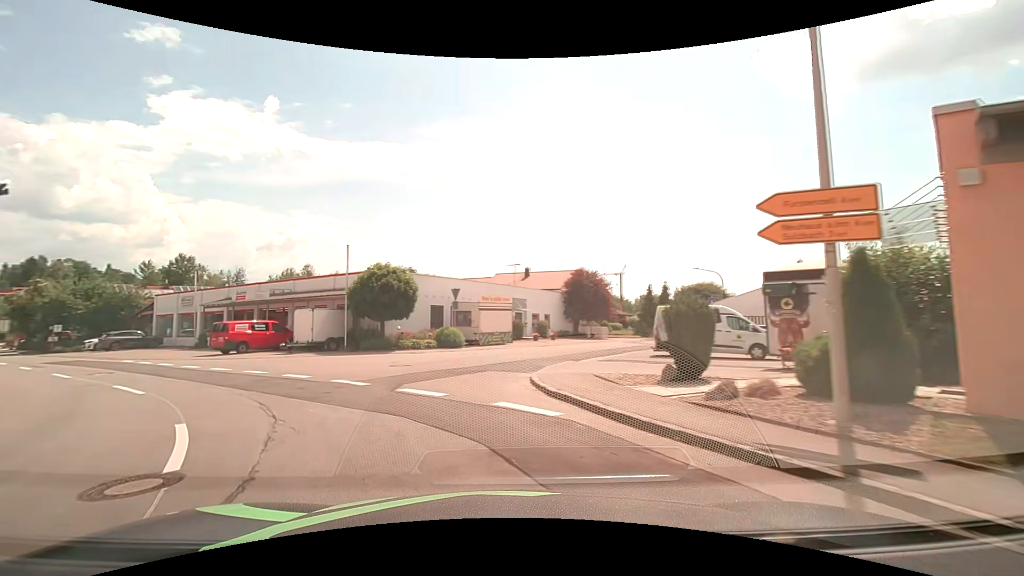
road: tertiary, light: Day
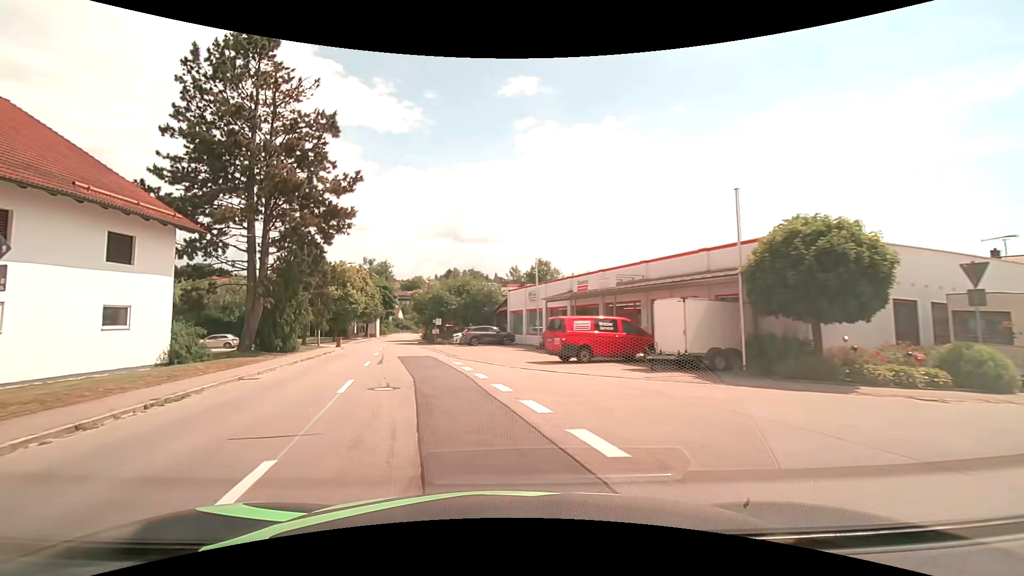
(-4.2, +11.7) m; -38°
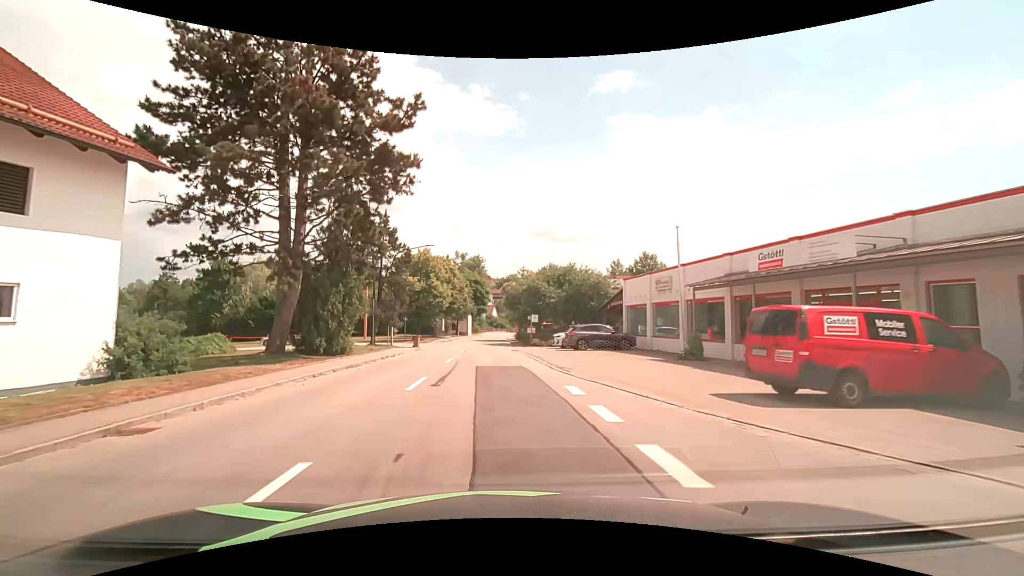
(-1.1, +9.9) m; -11°
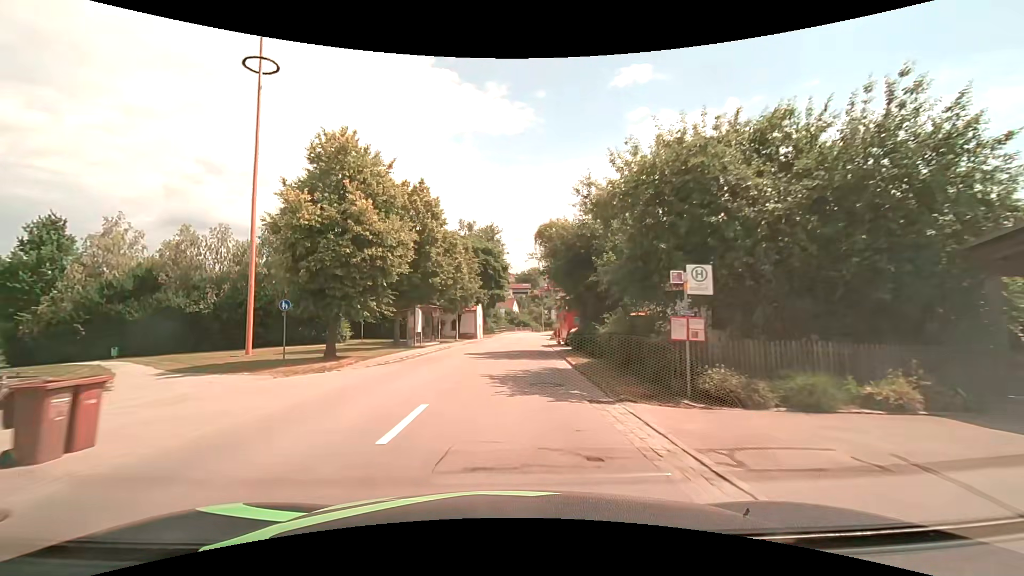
(-1.2, +32.6) m; -3°
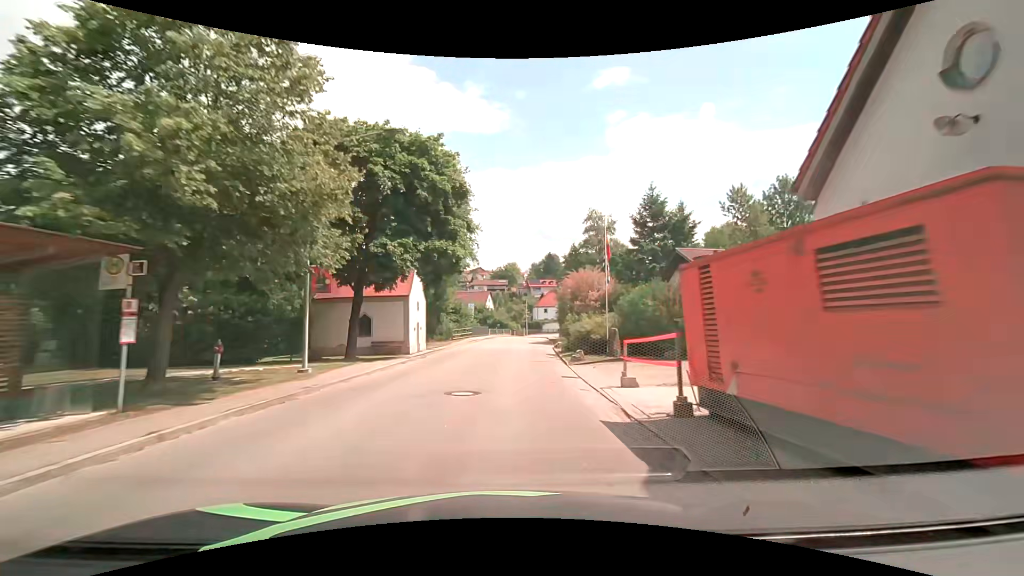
(+0.7, +29.9) m; +4°
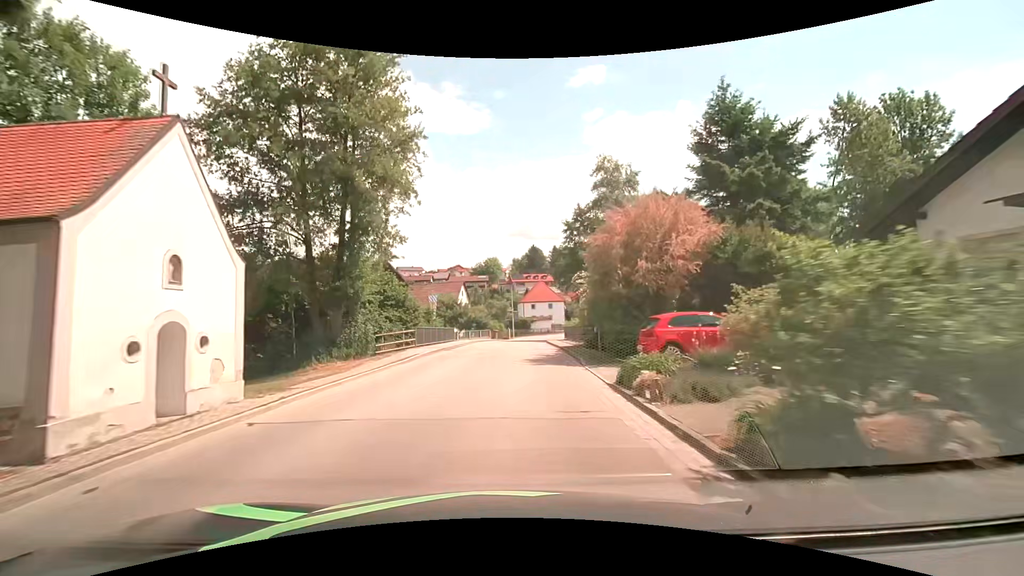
(-0.1, +22.6) m; +1°
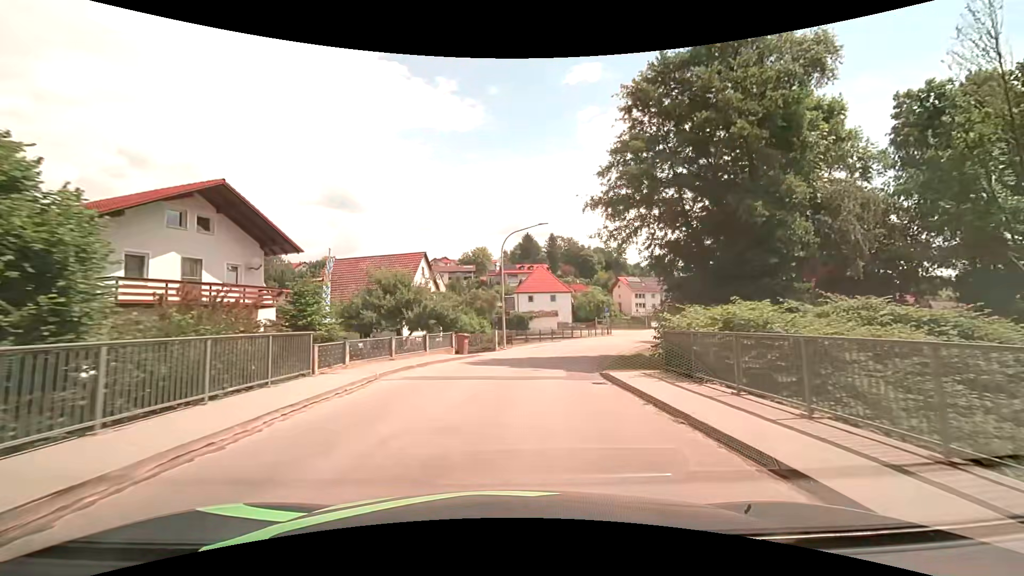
(+0.2, +28.5) m; +1°
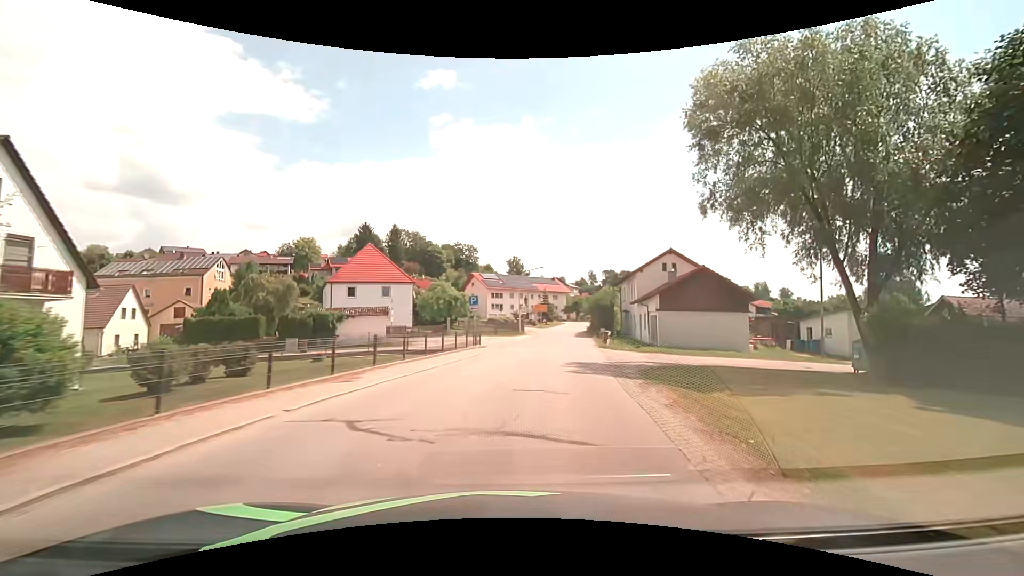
(+2.9, +26.0) m; +16°
